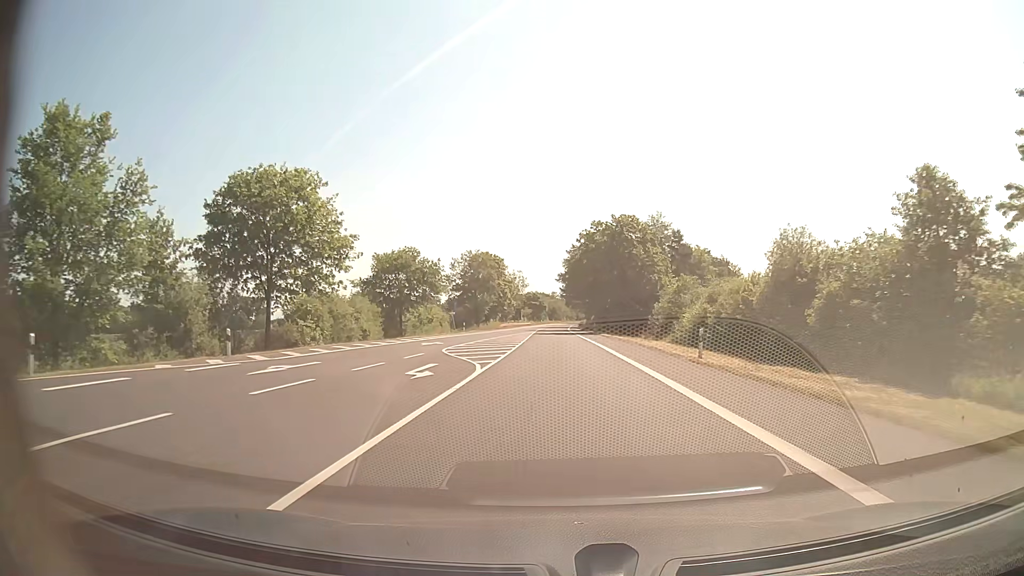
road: secondary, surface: asphalt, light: Day
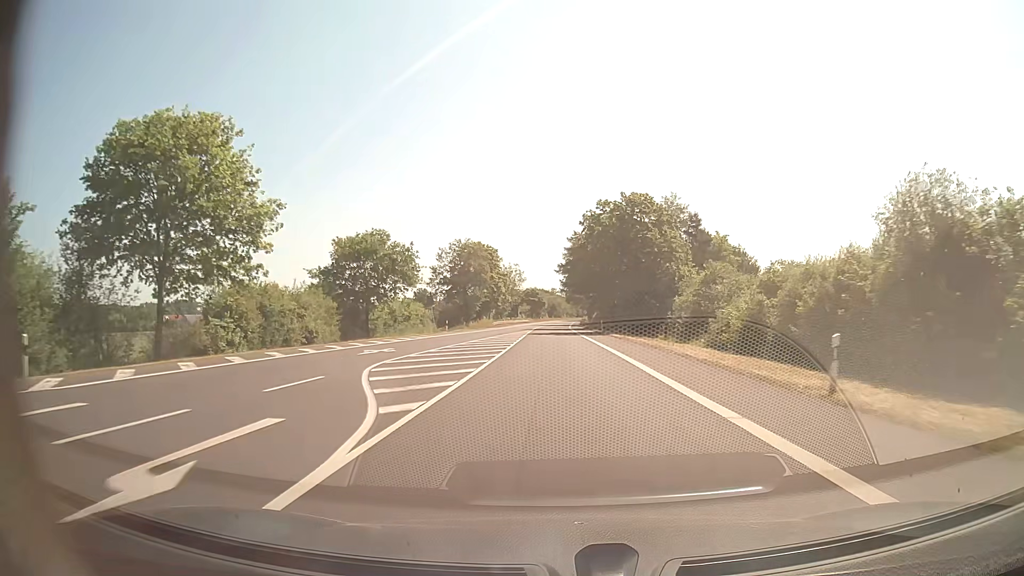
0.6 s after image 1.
(0.0, +11.4) m; 0°
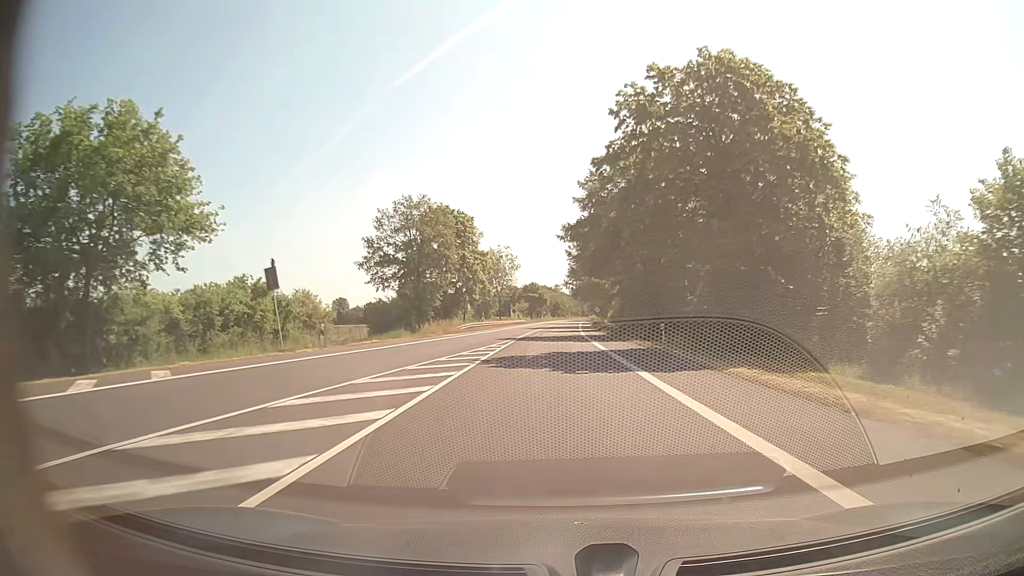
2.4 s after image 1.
(-0.1, +34.3) m; 0°
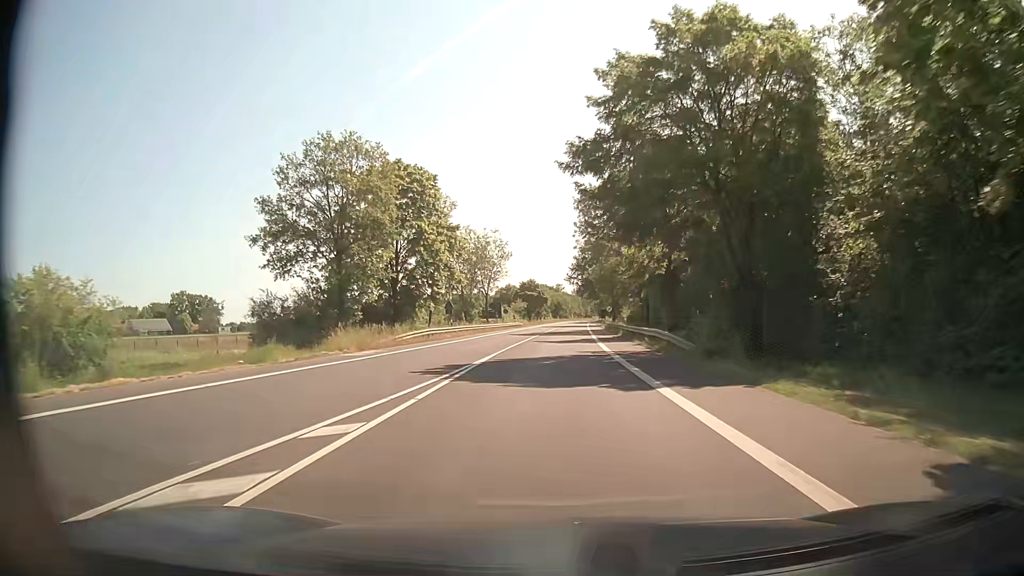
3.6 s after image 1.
(0.0, +22.9) m; 0°
(0, +10) (0, +20) (0, +30) (0, +40) (0, +50) (+1, +60) (+1, +70) (+1, +80) (+2, +90) (+2, +100) m
